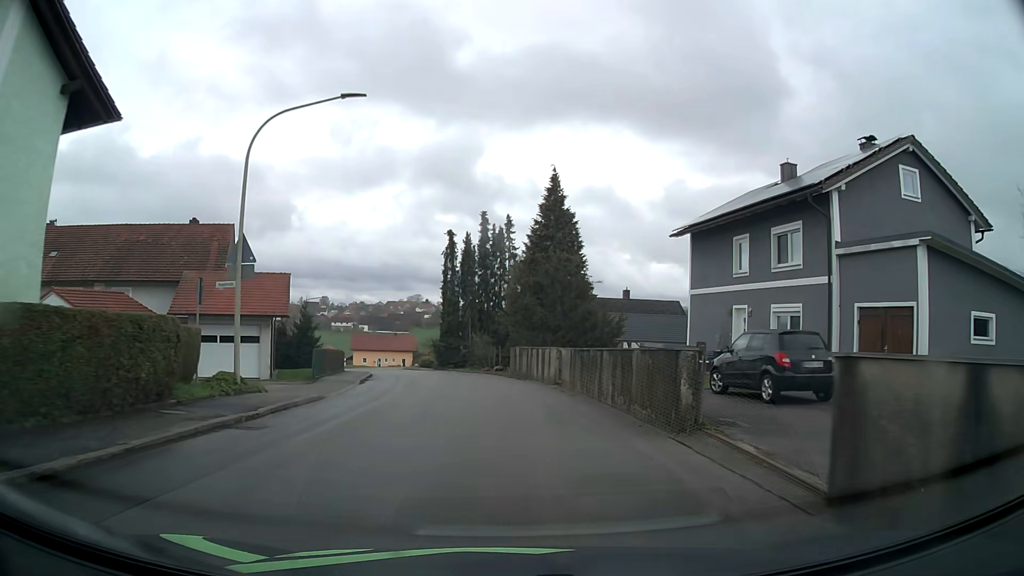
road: tertiary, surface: asphalt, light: Day
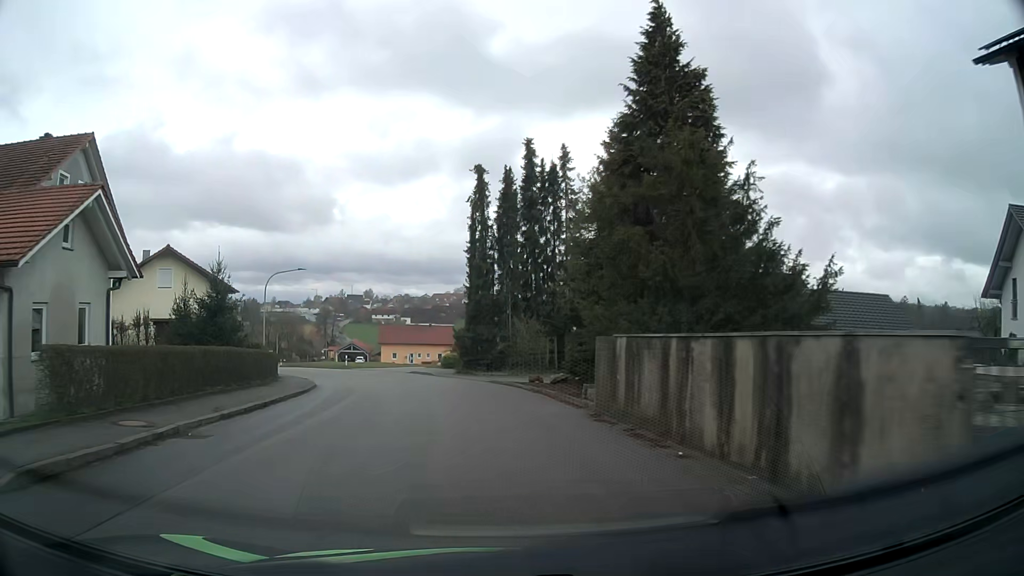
(-0.4, +20.8) m; -4°
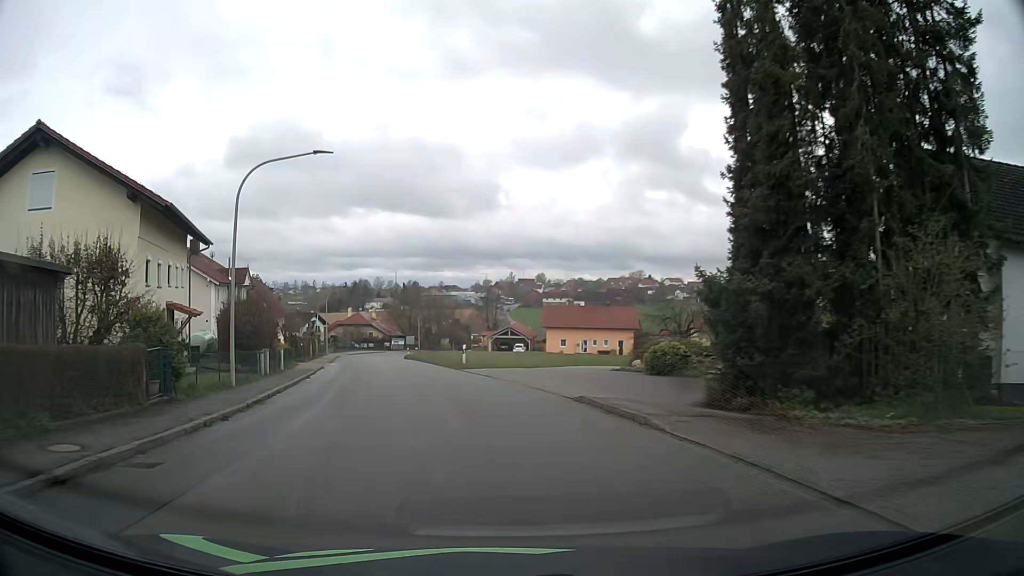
(-3.1, +27.4) m; -14°
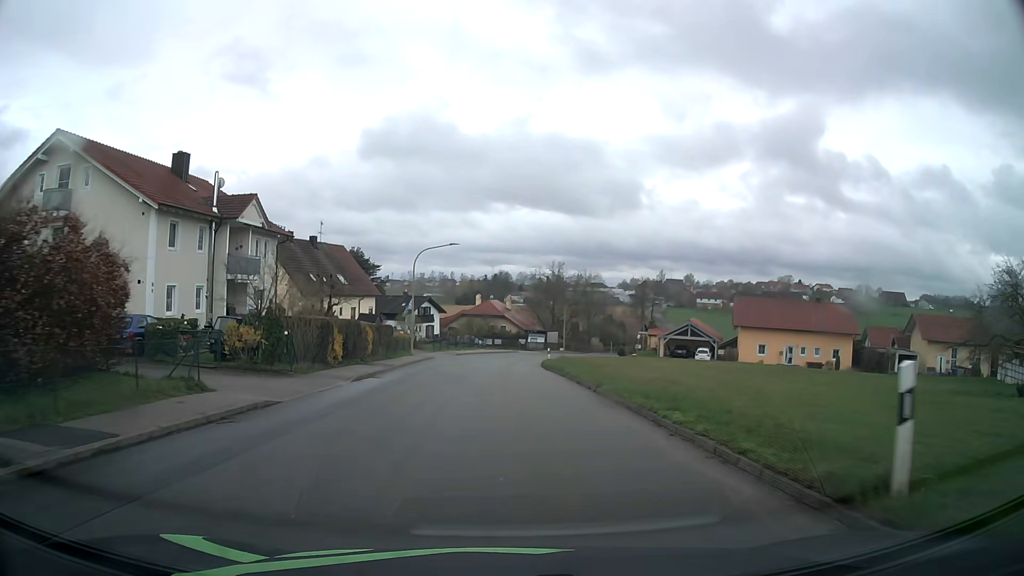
(-4.1, +29.2) m; -13°
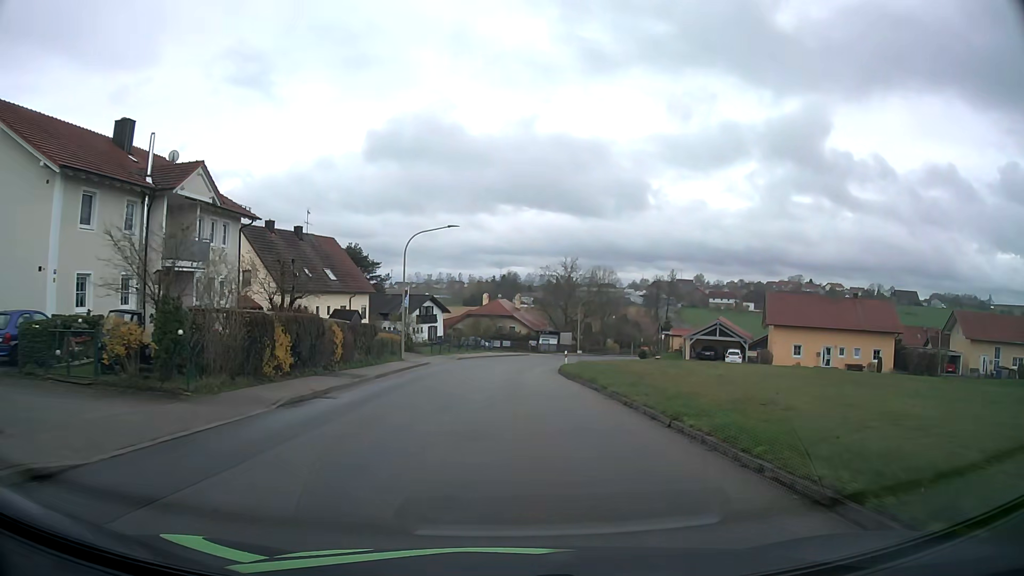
(-0.1, +7.6) m; -1°
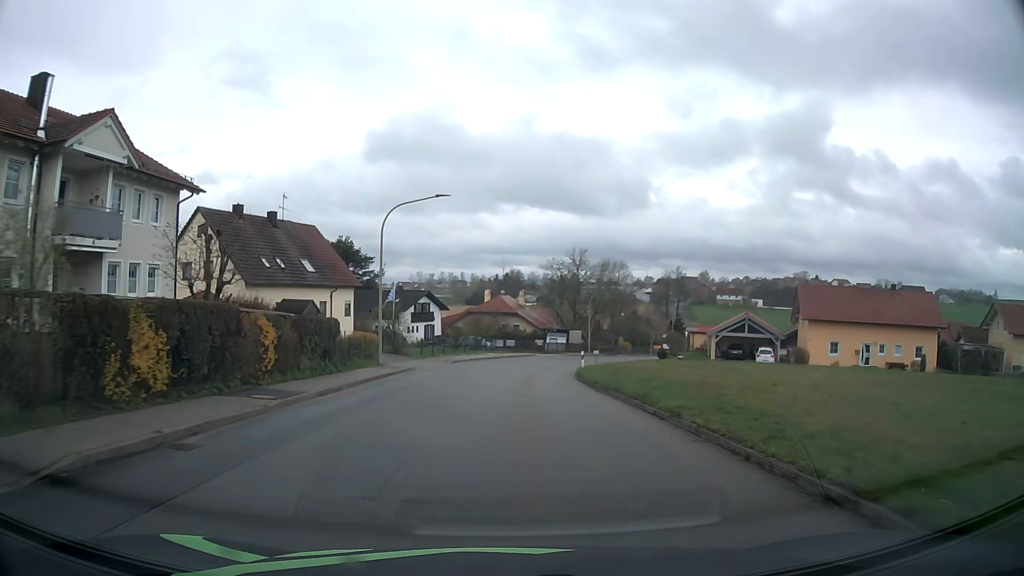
(0.0, +7.6) m; 0°
